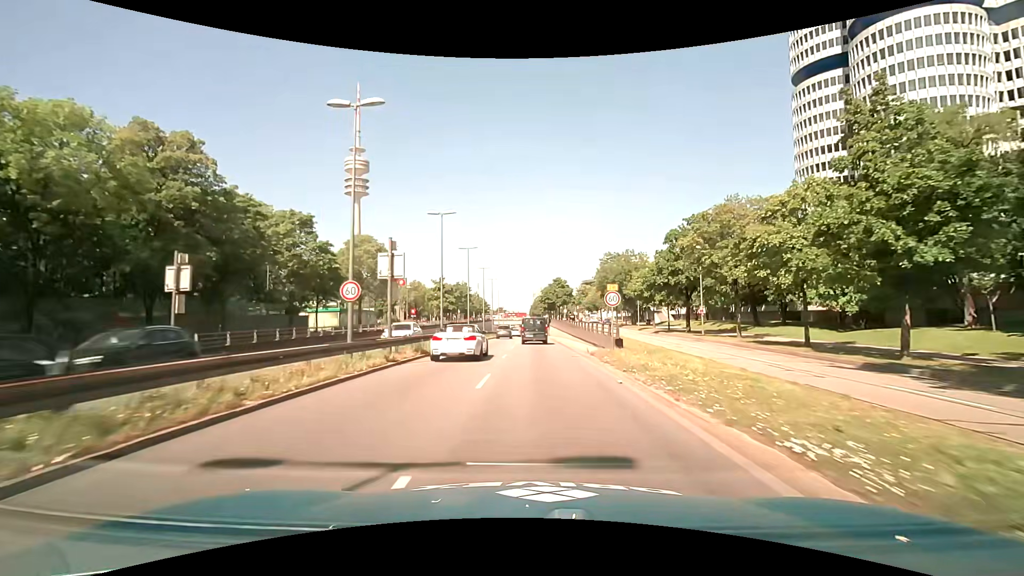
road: trunk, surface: asphalt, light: Day
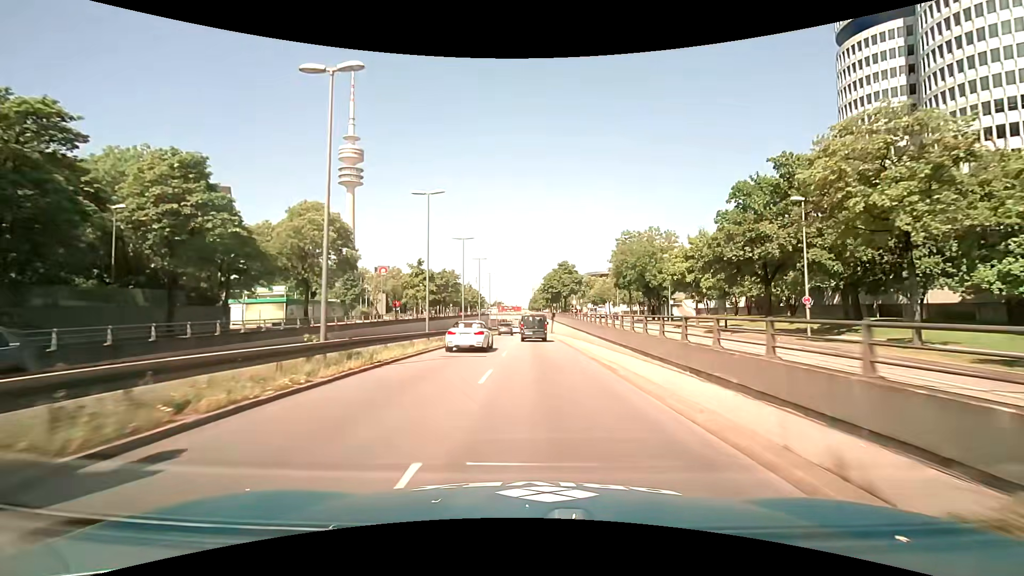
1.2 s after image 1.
(0.0, +17.6) m; +1°
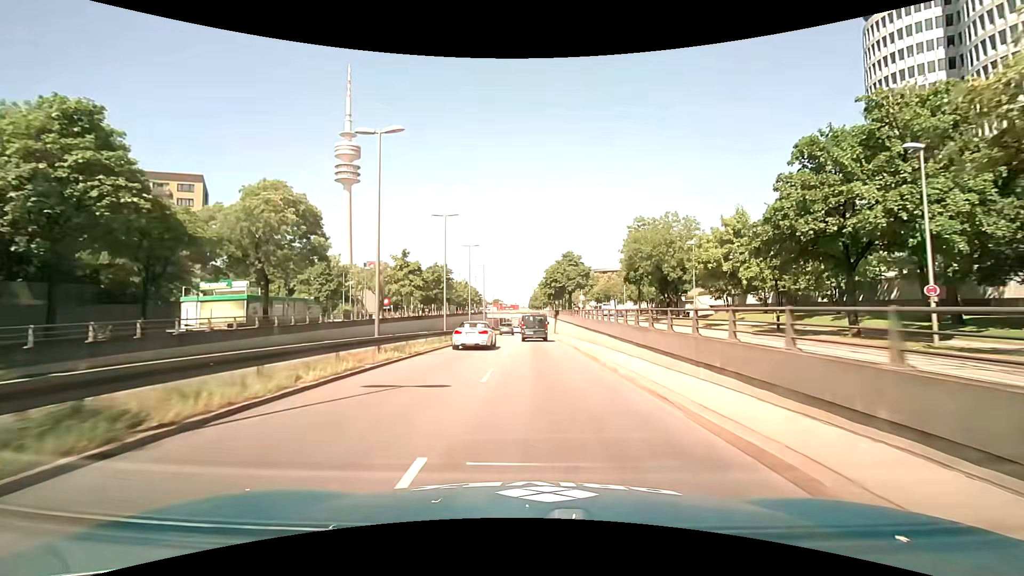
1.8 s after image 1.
(-0.1, +8.8) m; 0°
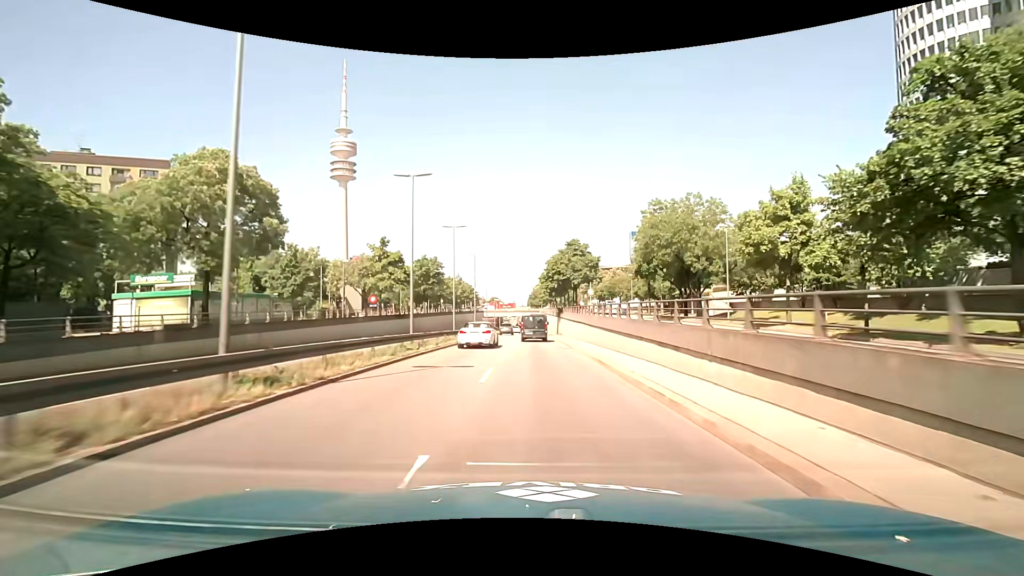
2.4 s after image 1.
(0.0, +8.8) m; 0°
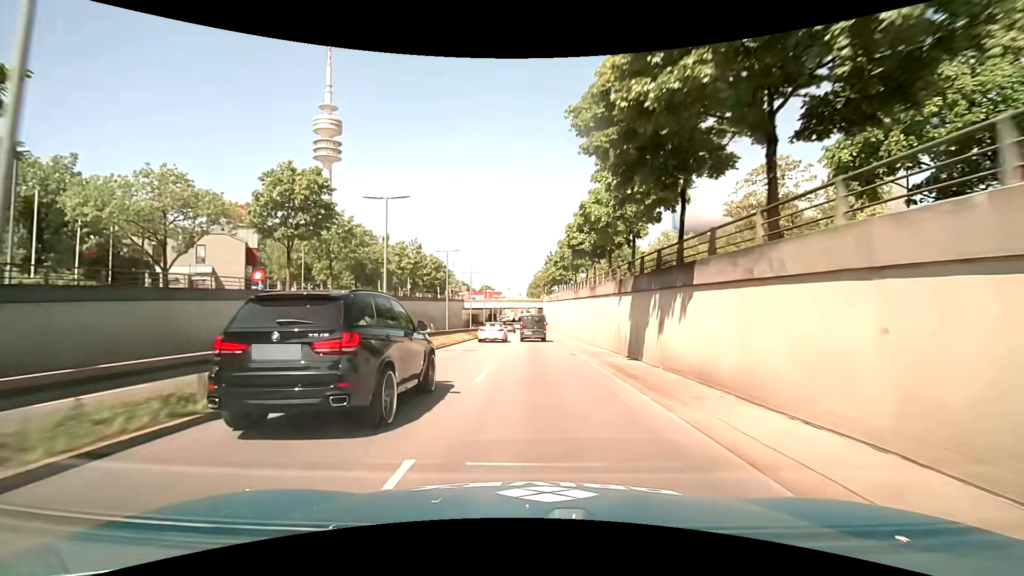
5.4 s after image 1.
(0.0, +45.0) m; 0°
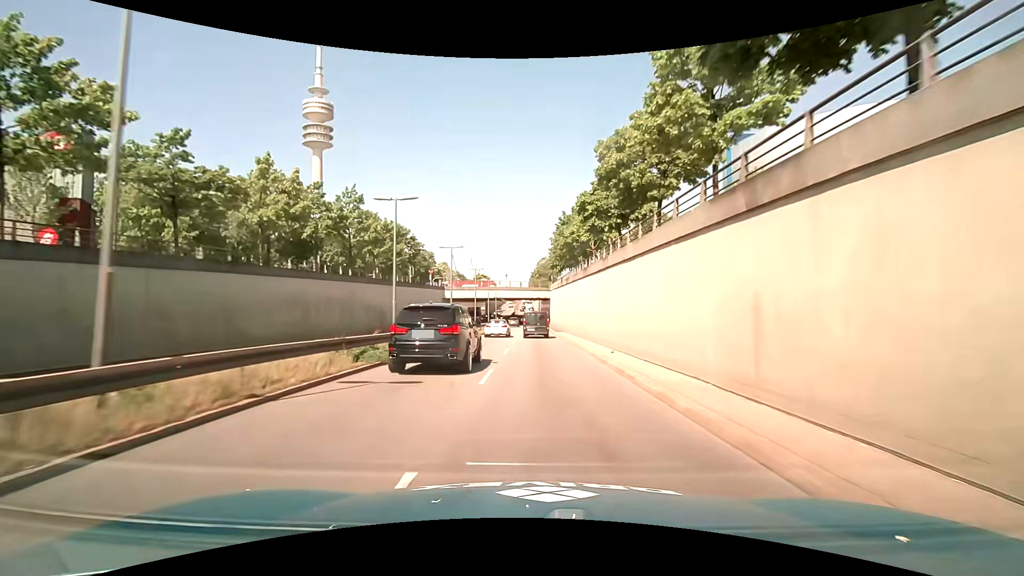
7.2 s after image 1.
(-0.1, +27.3) m; 0°
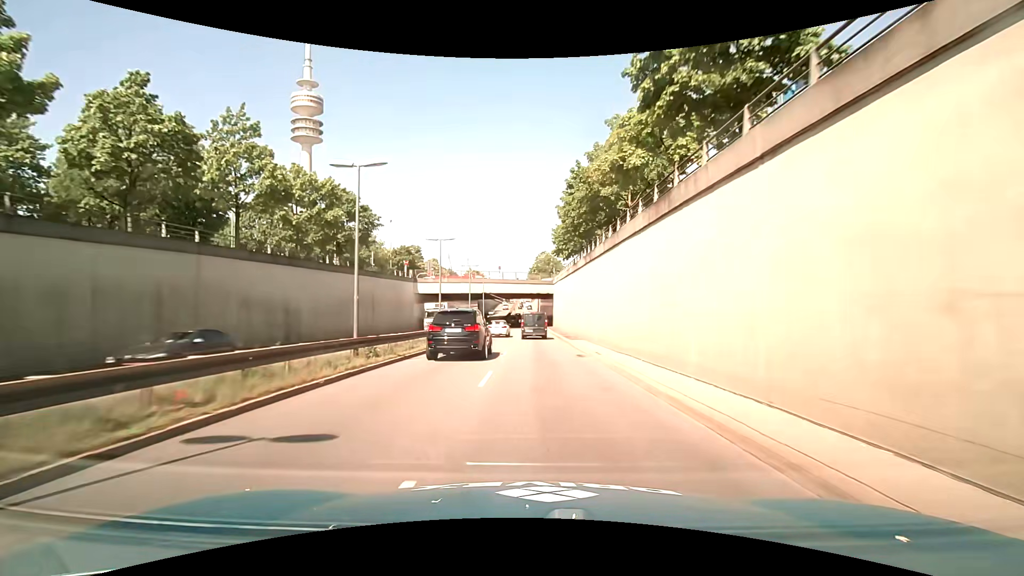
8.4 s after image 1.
(0.0, +18.3) m; 0°
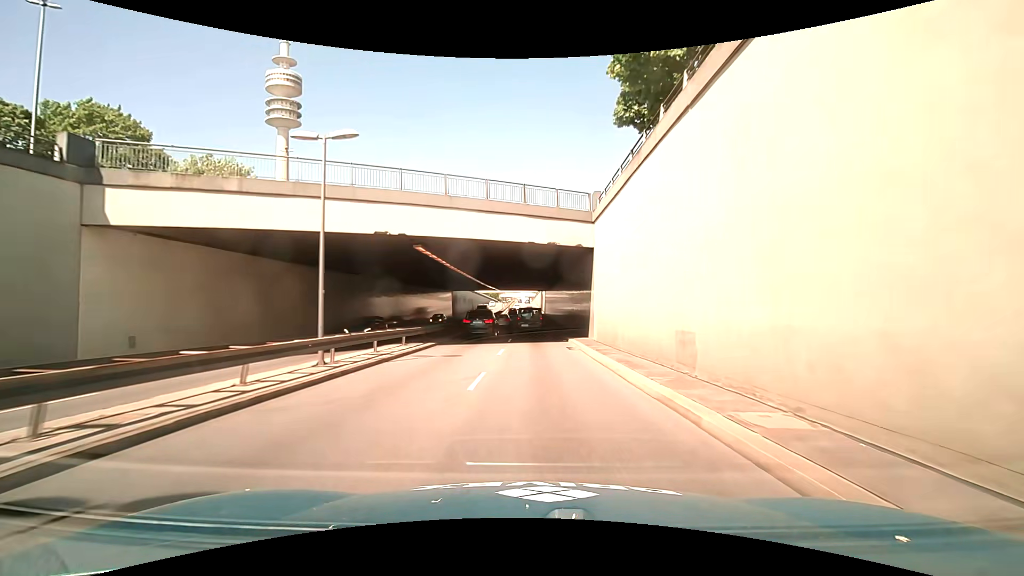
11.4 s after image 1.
(+0.1, +45.5) m; 0°
